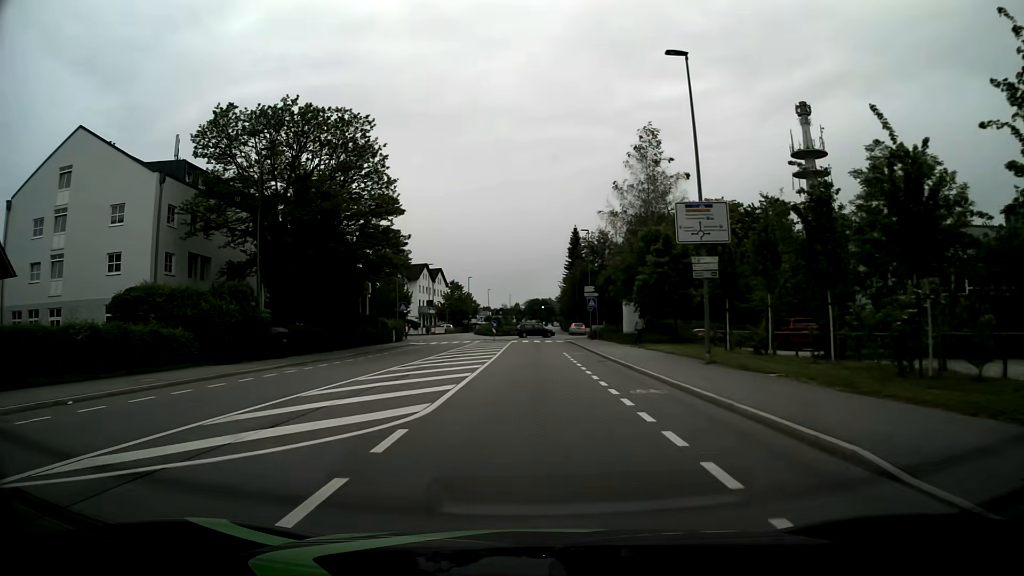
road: tertiary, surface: asphalt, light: Day
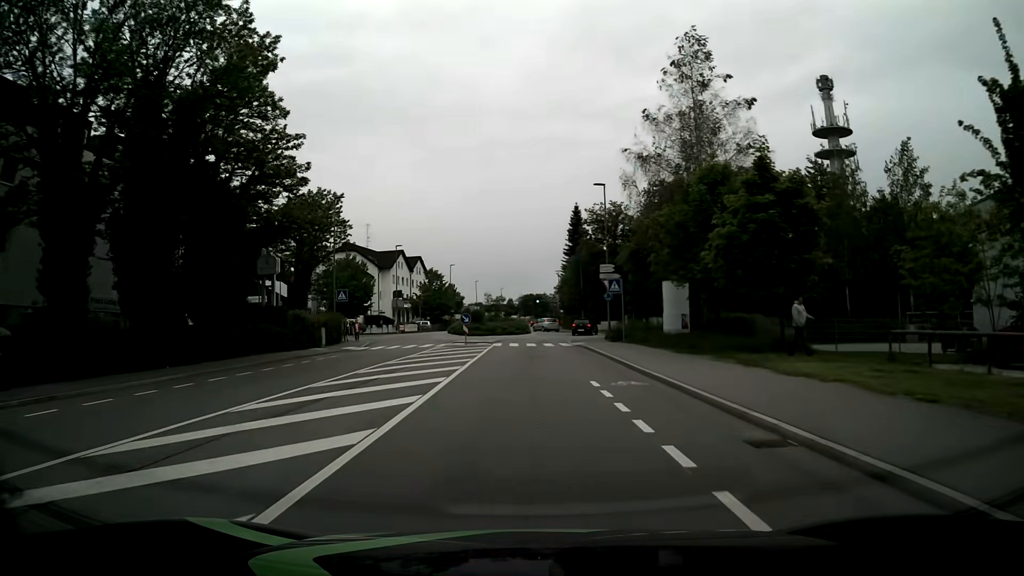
(+0.1, +19.3) m; 0°
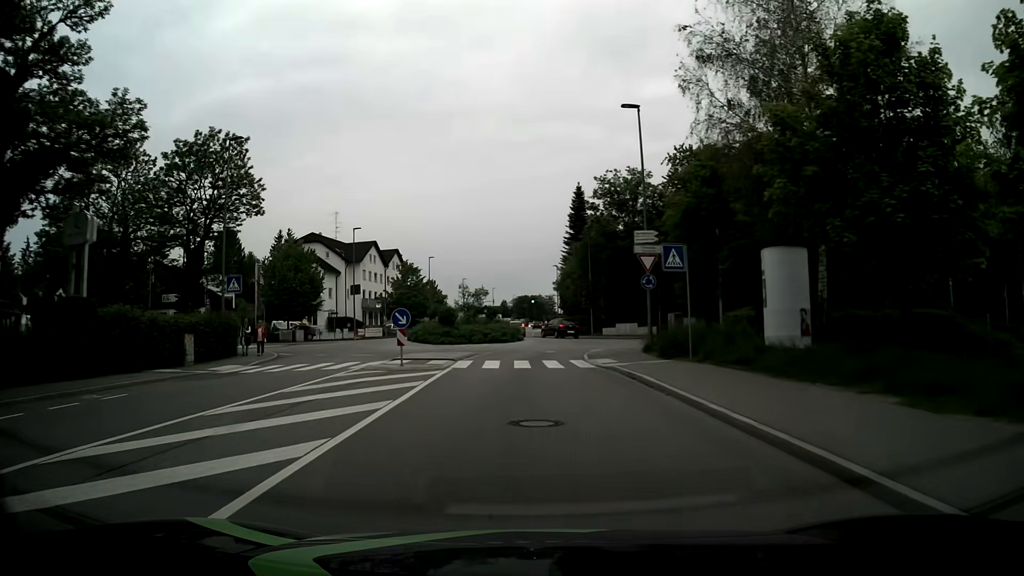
(+0.1, +16.7) m; +1°
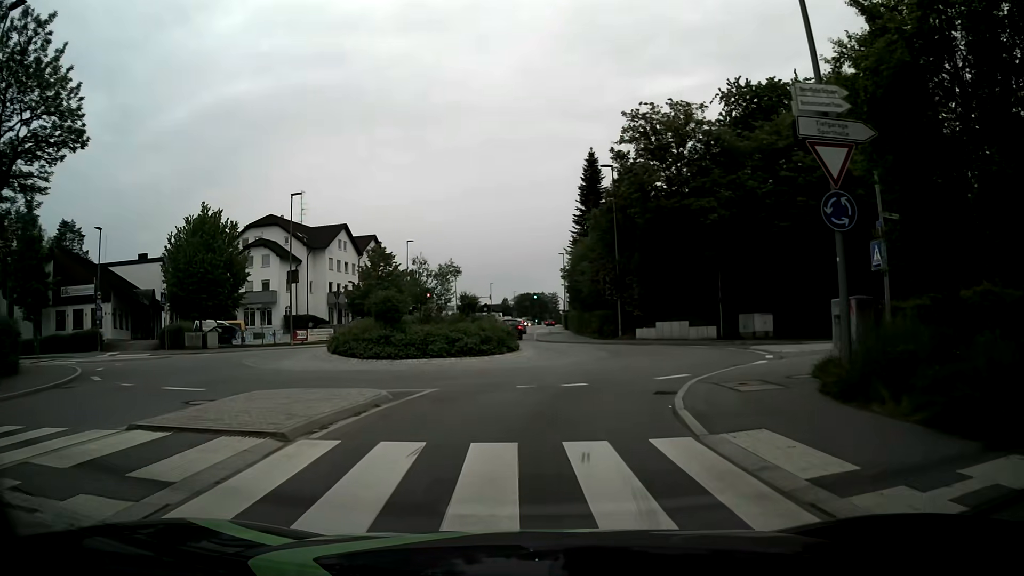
(-0.1, +16.7) m; -1°
